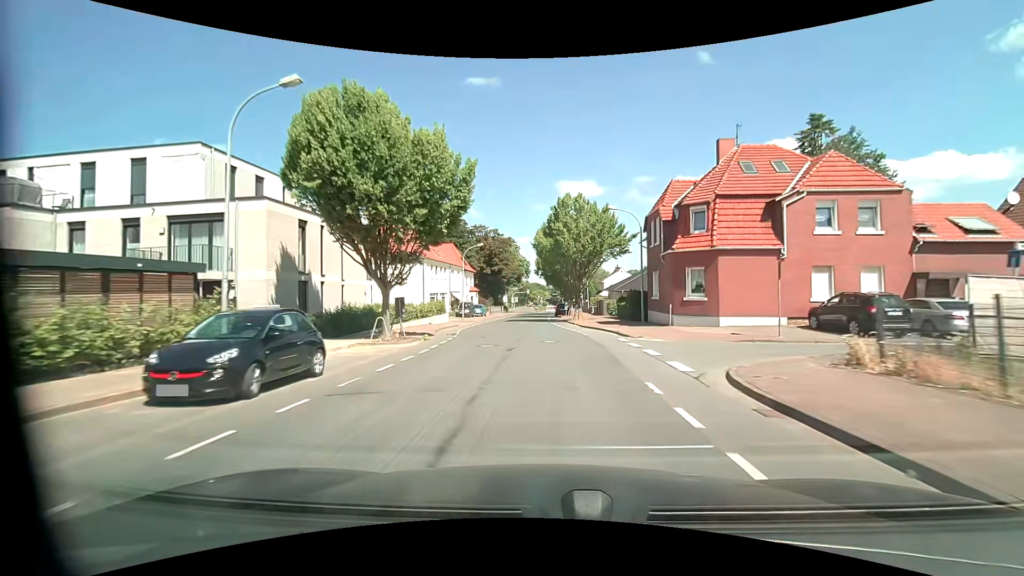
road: unclassified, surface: asphalt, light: Day
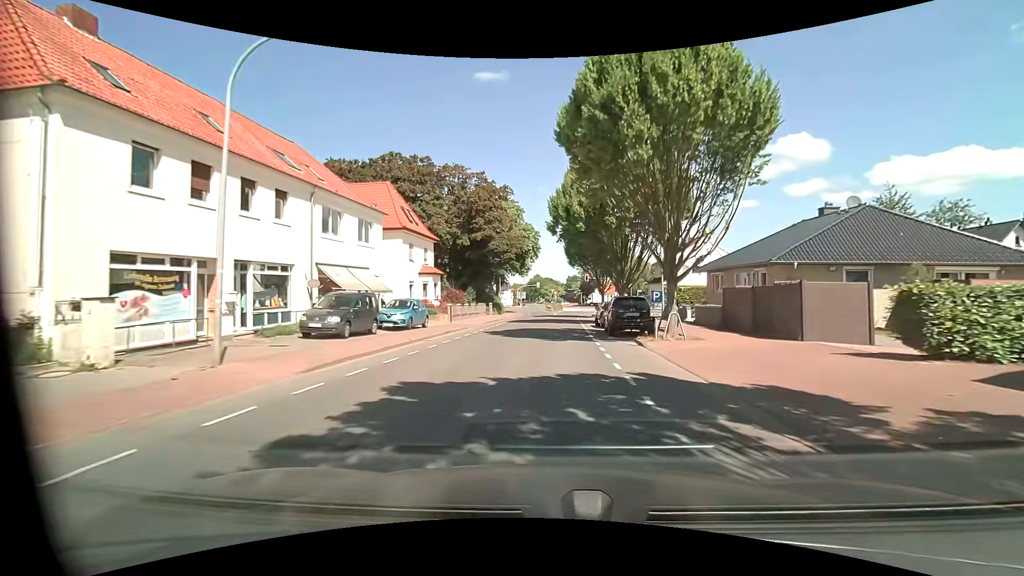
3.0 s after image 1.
(-1.0, +40.5) m; -2°
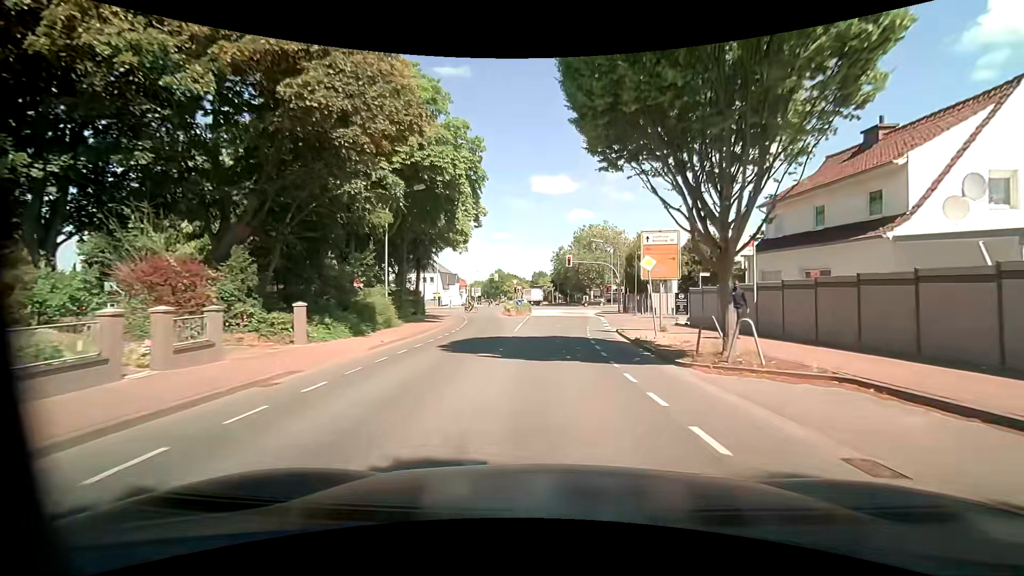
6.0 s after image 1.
(+1.0, +37.5) m; +5°
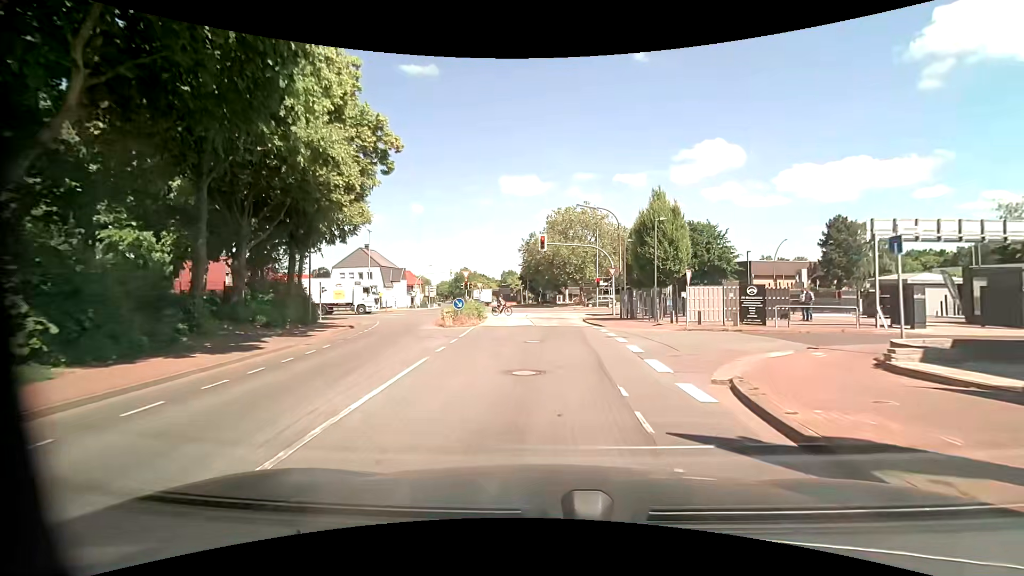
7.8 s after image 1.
(+0.5, +19.3) m; +3°
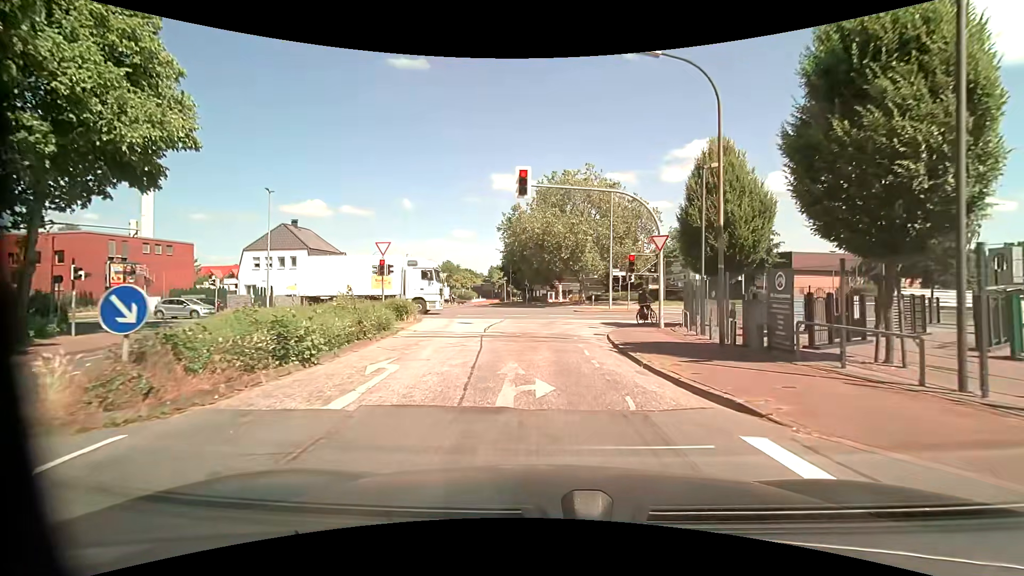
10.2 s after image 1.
(+0.4, +20.7) m; +1°
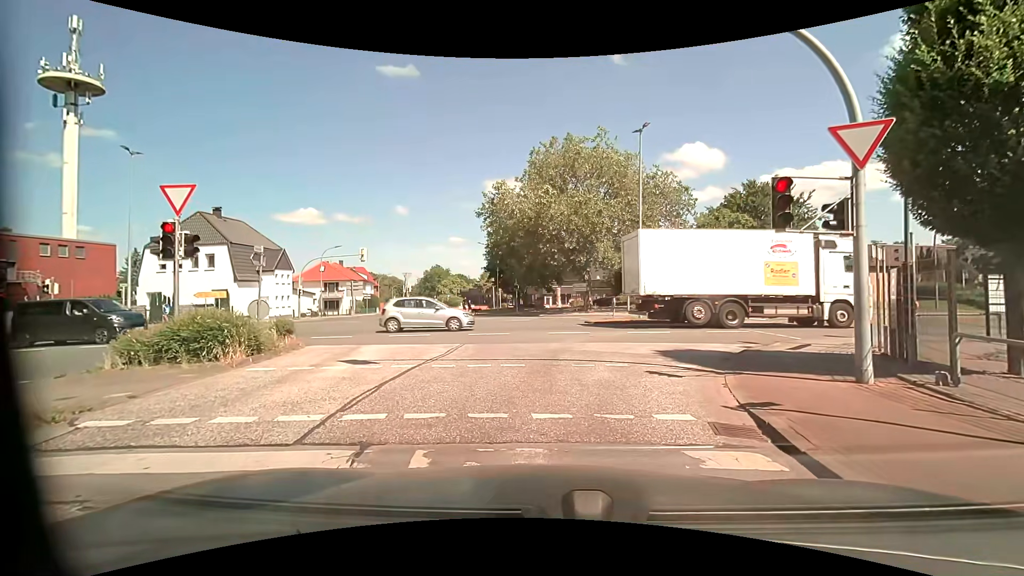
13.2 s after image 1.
(+0.1, +13.3) m; -1°
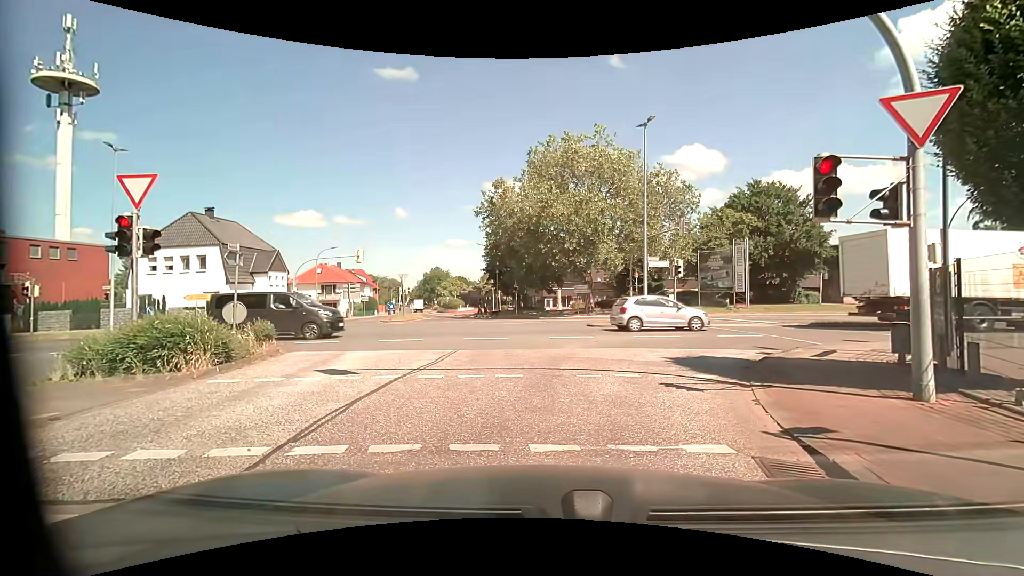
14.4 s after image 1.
(0.0, +1.0) m; +1°
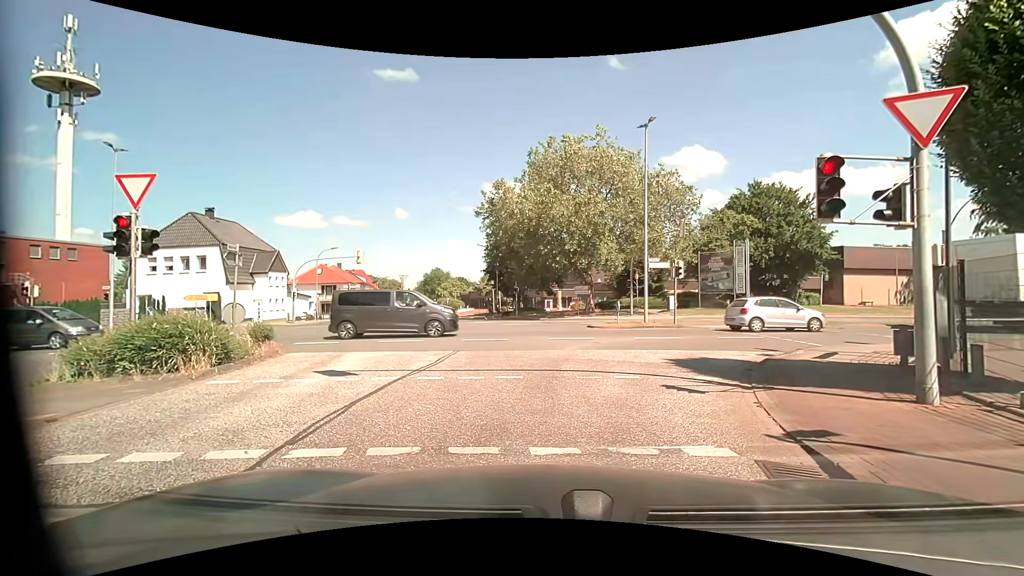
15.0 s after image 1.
(0.0, +0.1) m; 0°
(0, +10) (+4, +19) (+13, +24) (+23, +26) (+33, +28) (+42, +30) (+52, +32) (+62, +34) (+72, +36) (+82, +38) m
